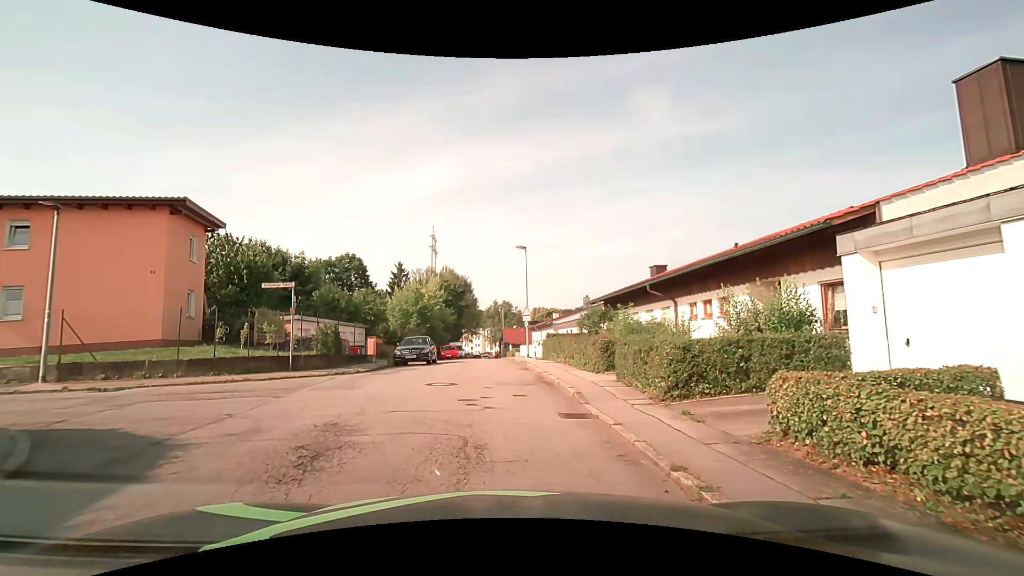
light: Day
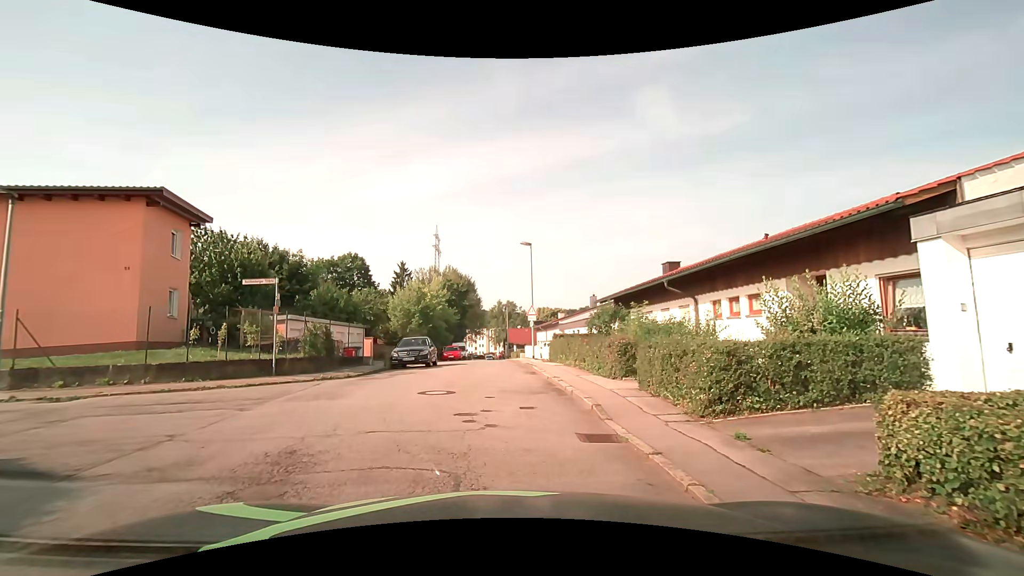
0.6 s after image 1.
(0.0, +1.6) m; +2°
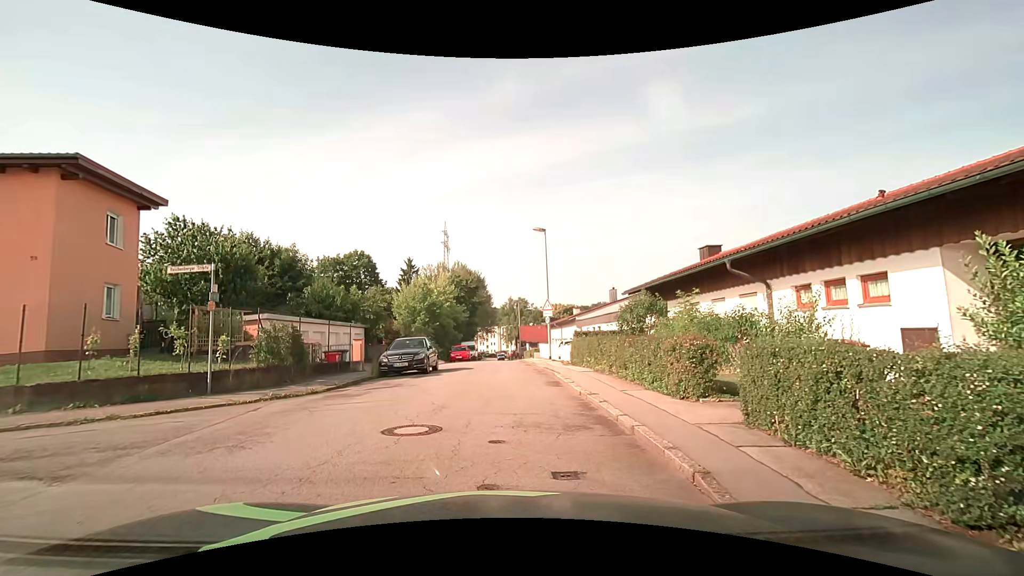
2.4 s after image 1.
(-0.1, +4.0) m; -2°
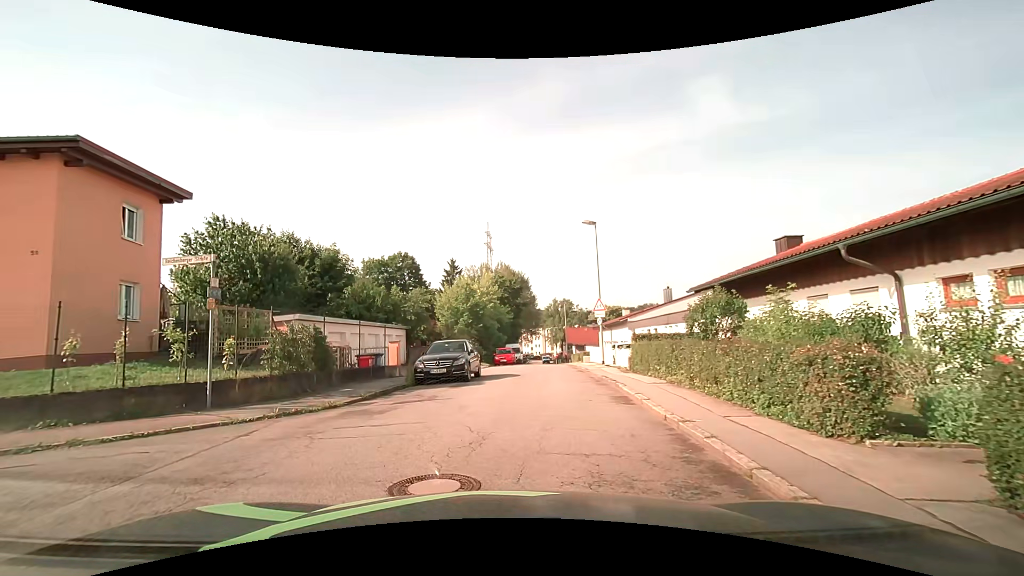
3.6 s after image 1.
(-0.1, +2.4) m; -6°
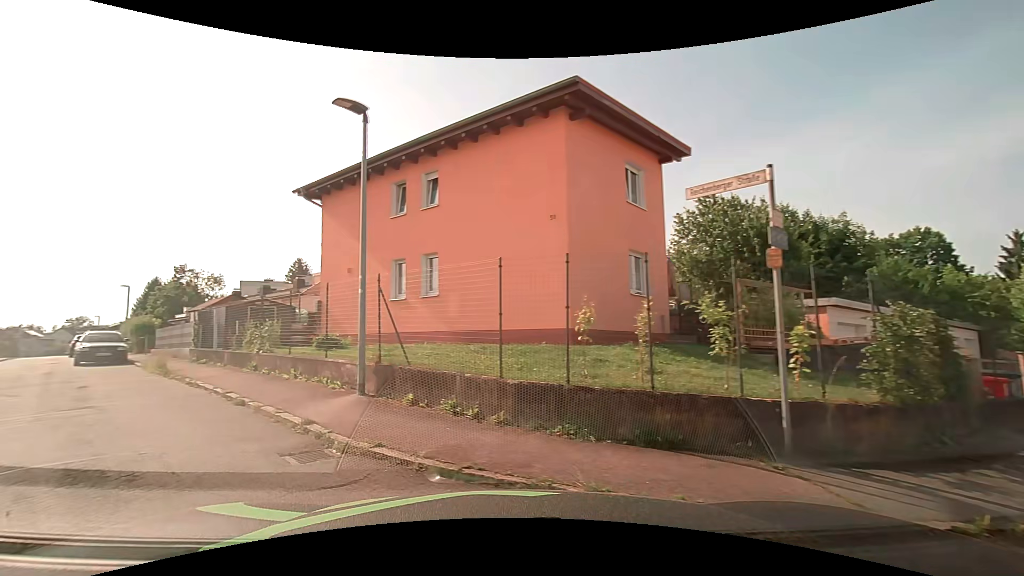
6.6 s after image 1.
(-1.9, +5.3) m; -50°
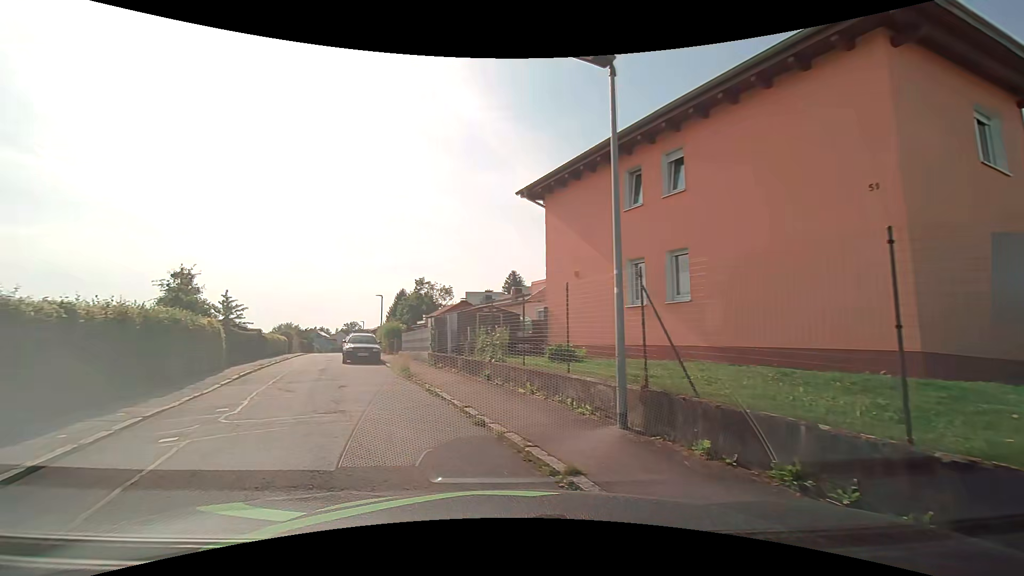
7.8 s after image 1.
(-0.5, +2.4) m; -25°
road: residential
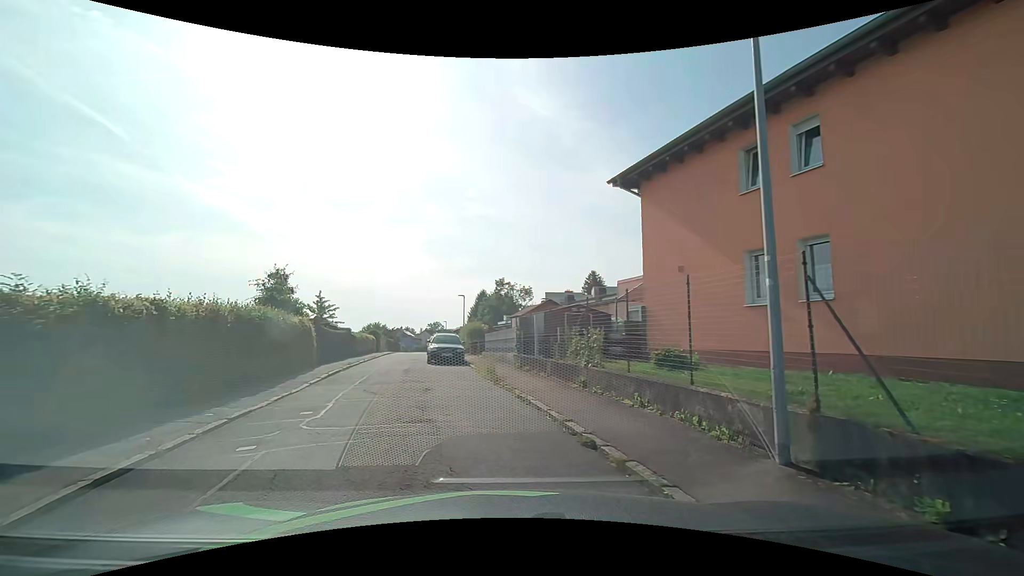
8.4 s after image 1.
(-0.1, +1.3) m; -8°
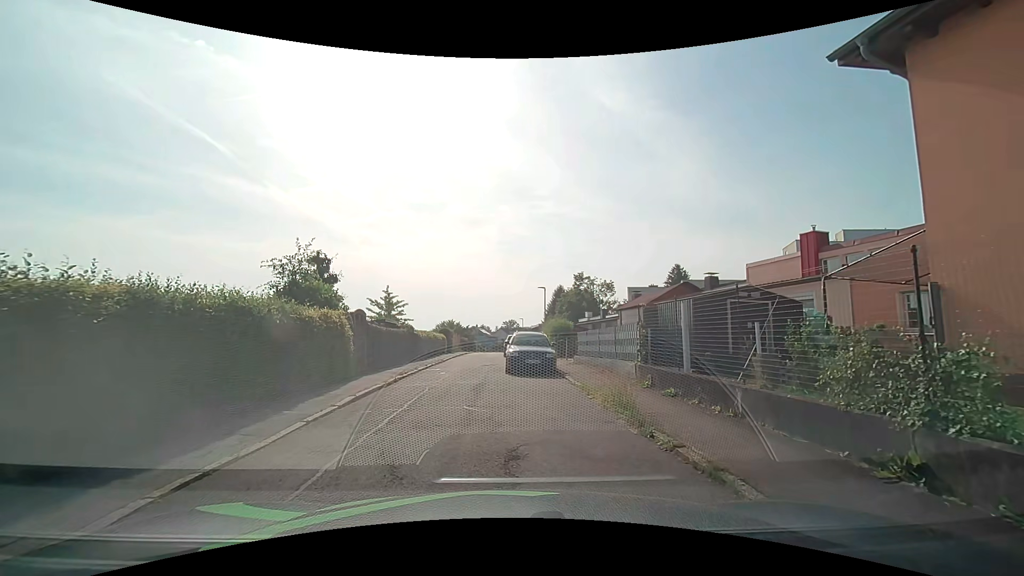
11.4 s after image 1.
(-0.7, +6.6) m; -10°
(0, +10) (-1, +20) (-1, +30) (-1, +40) (0, +50) (+2, +60) (+2, +70) (+2, +80) (+1, +90) (+2, +99) m
